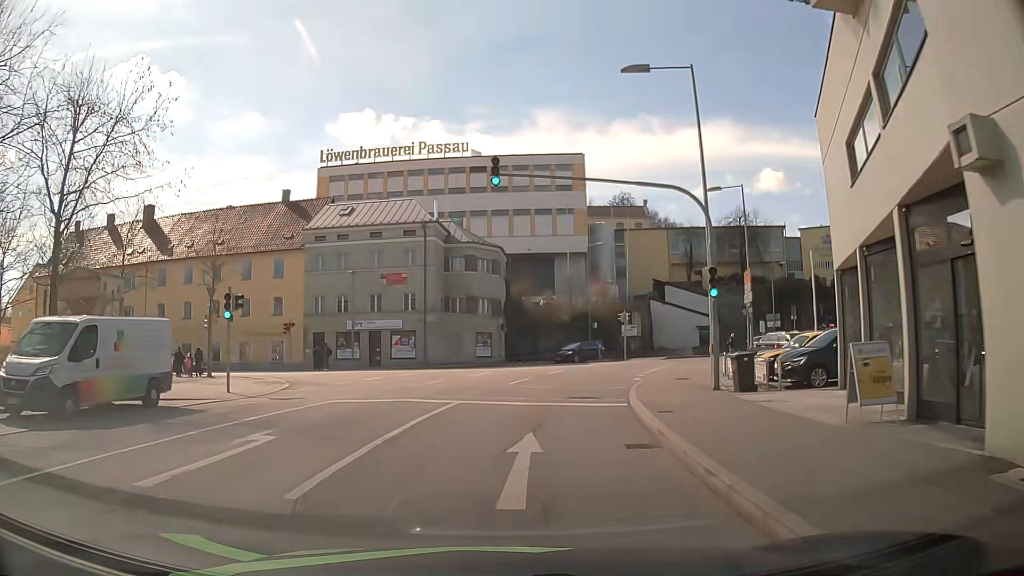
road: residential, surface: asphalt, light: Day
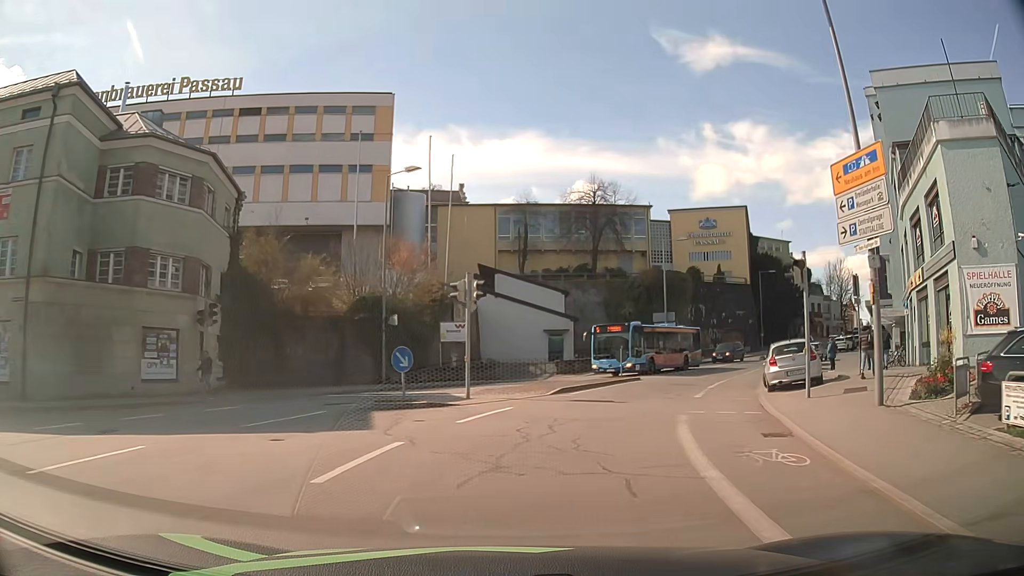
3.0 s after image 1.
(+3.5, +27.5) m; +17°
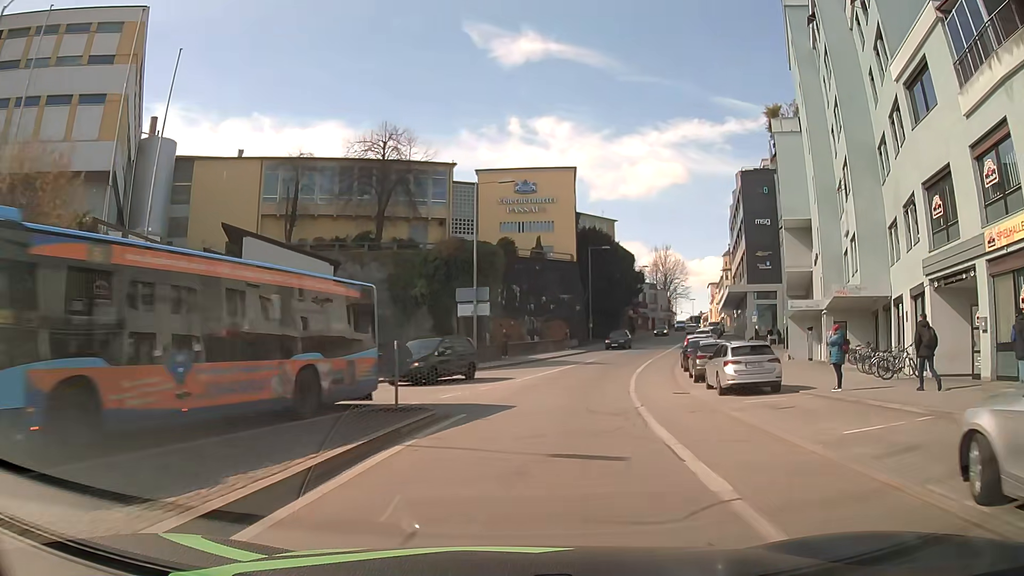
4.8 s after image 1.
(+2.9, +18.0) m; +17°
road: tertiary
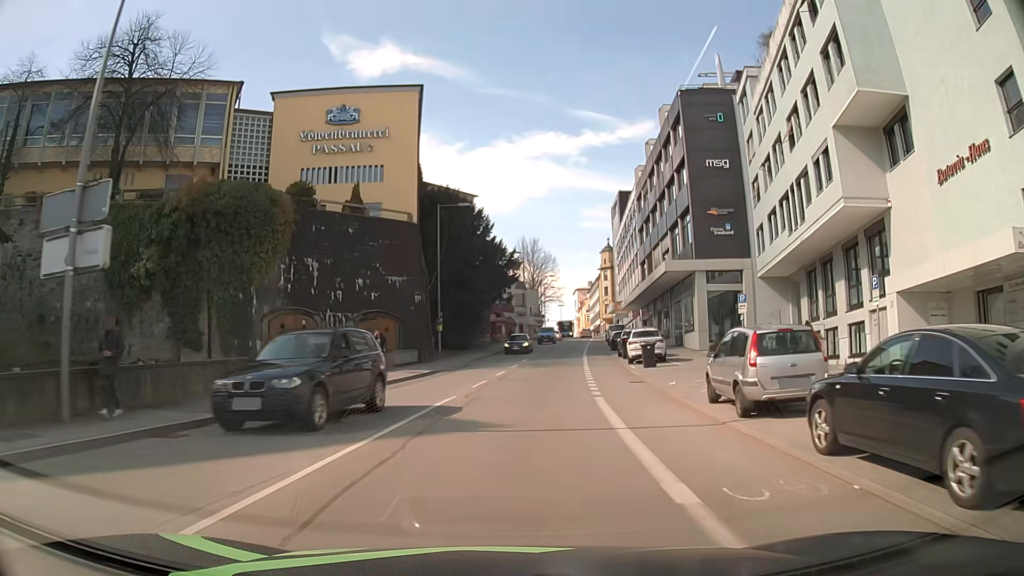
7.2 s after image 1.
(+3.2, +26.6) m; +14°
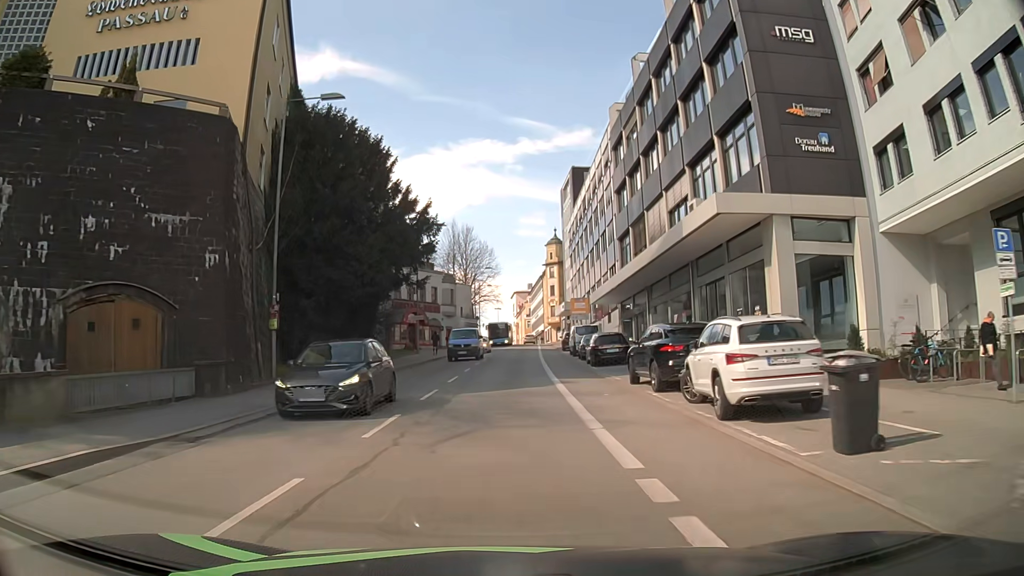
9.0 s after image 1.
(+0.8, +21.8) m; +4°
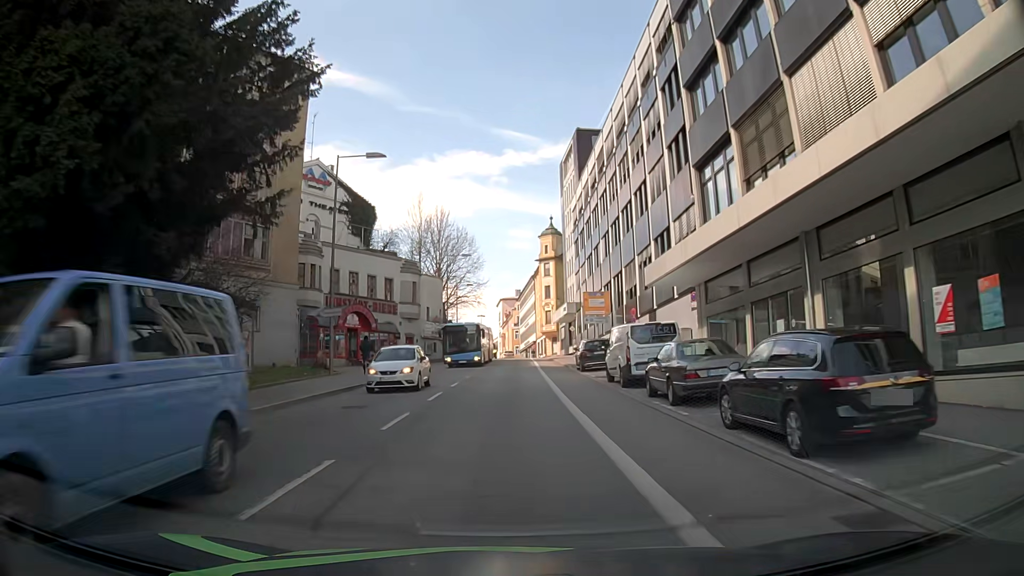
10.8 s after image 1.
(+0.3, +22.8) m; 0°
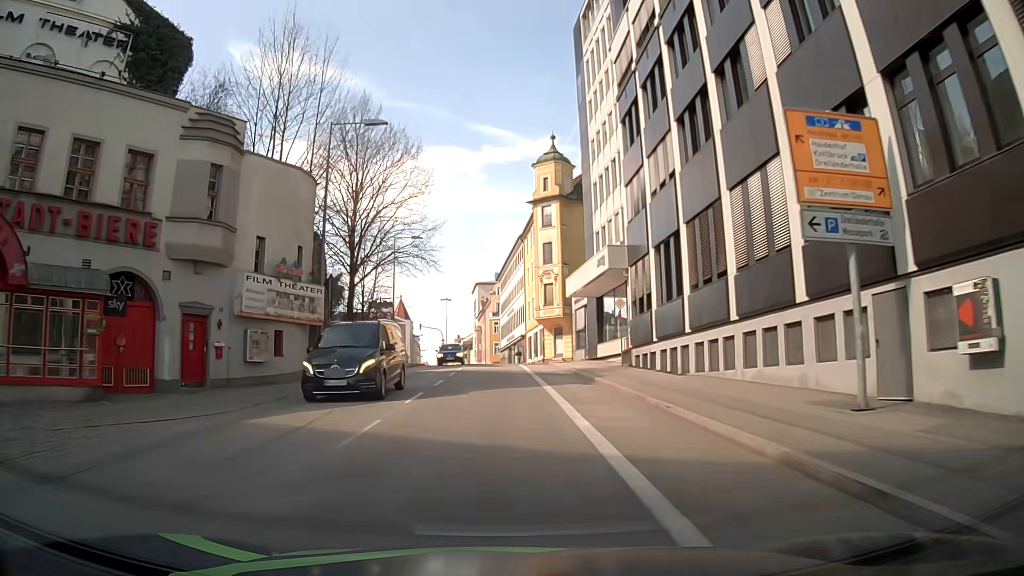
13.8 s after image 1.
(+0.5, +38.7) m; +2°
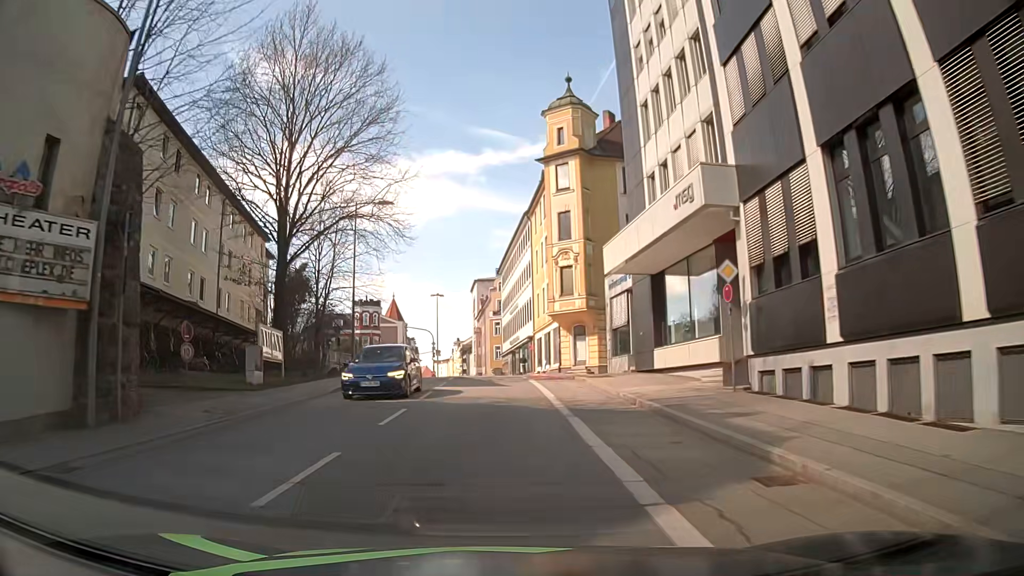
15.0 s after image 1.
(-0.1, +15.0) m; -1°
(0, +10) (0, +20) (0, +30) (0, +40) (-1, +50) (-3, +60) (-7, +69) (-12, +78) (-18, +86) (-24, +93) m
